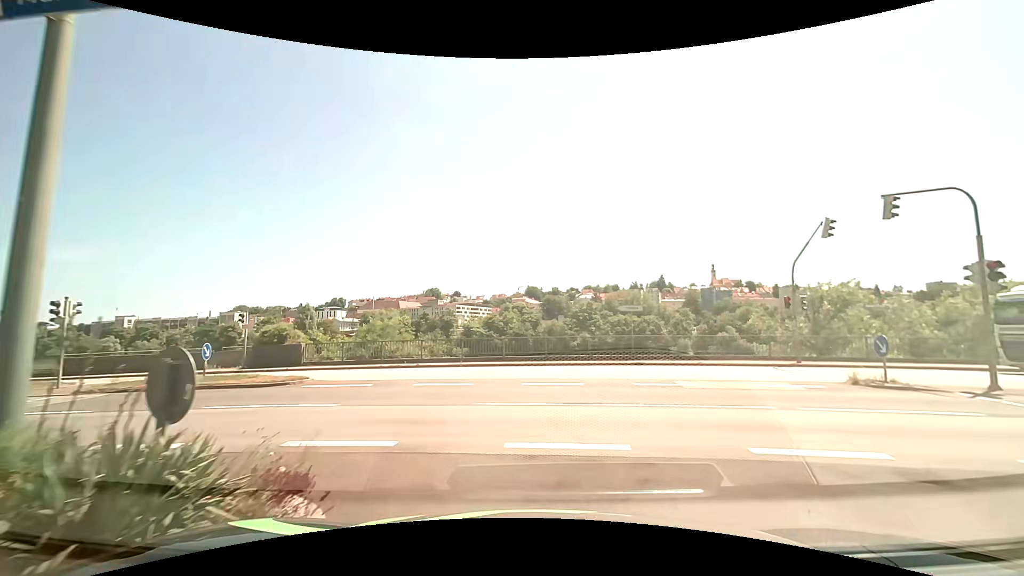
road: tertiary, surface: asphalt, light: Day
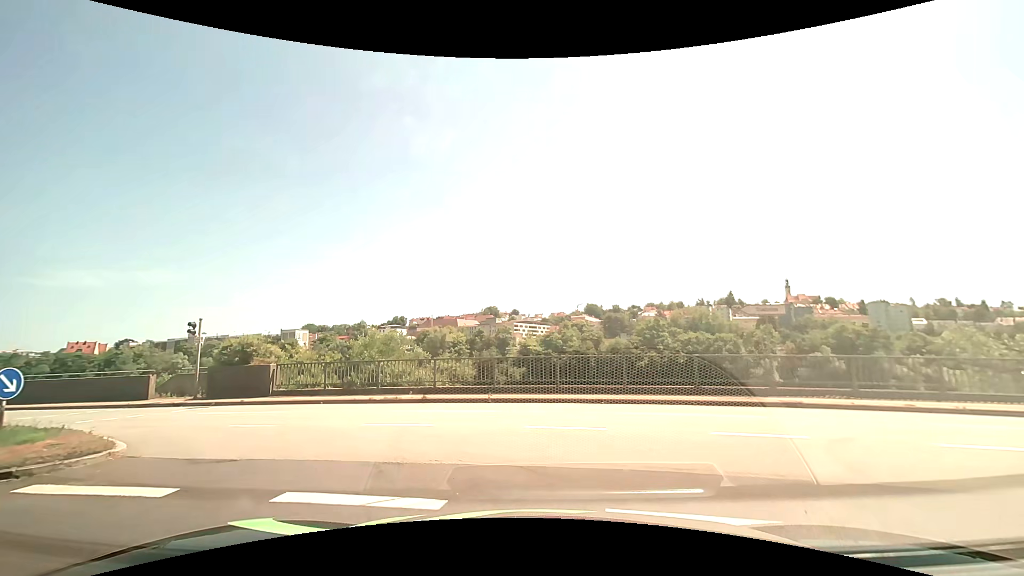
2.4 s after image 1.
(-0.2, +9.4) m; -6°
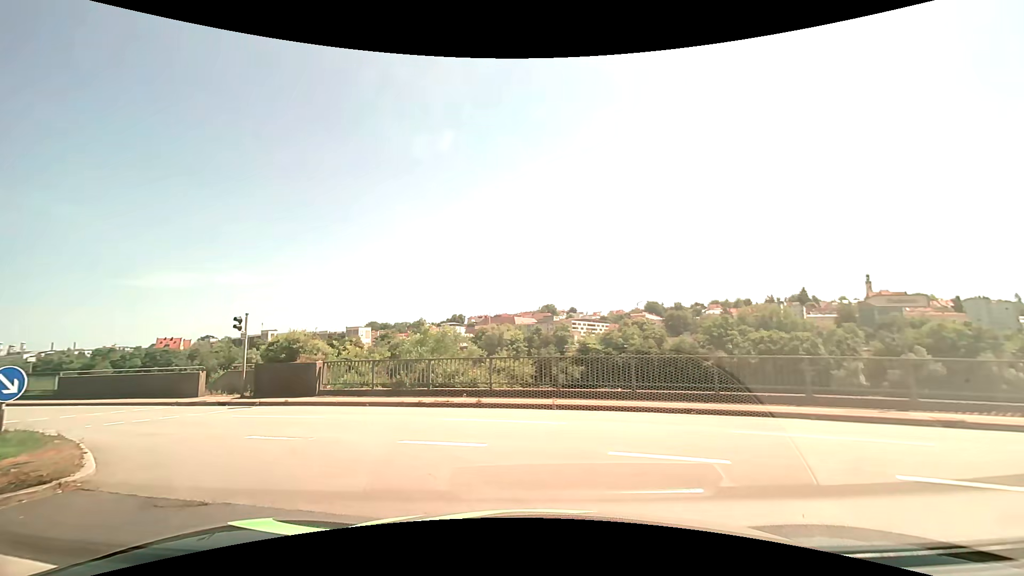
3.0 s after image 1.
(-0.2, +2.3) m; -8°
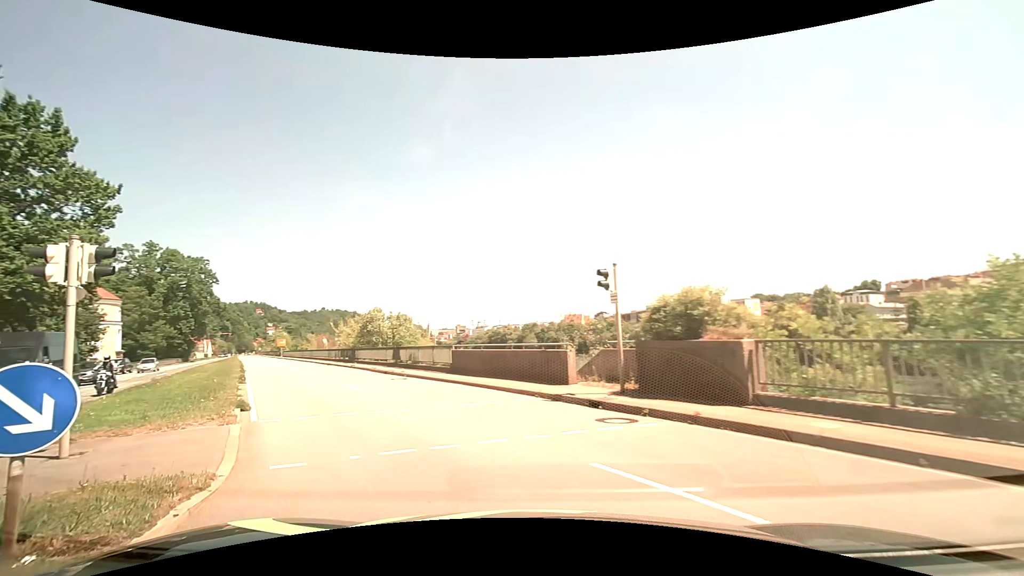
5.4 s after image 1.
(-3.1, +8.9) m; -41°
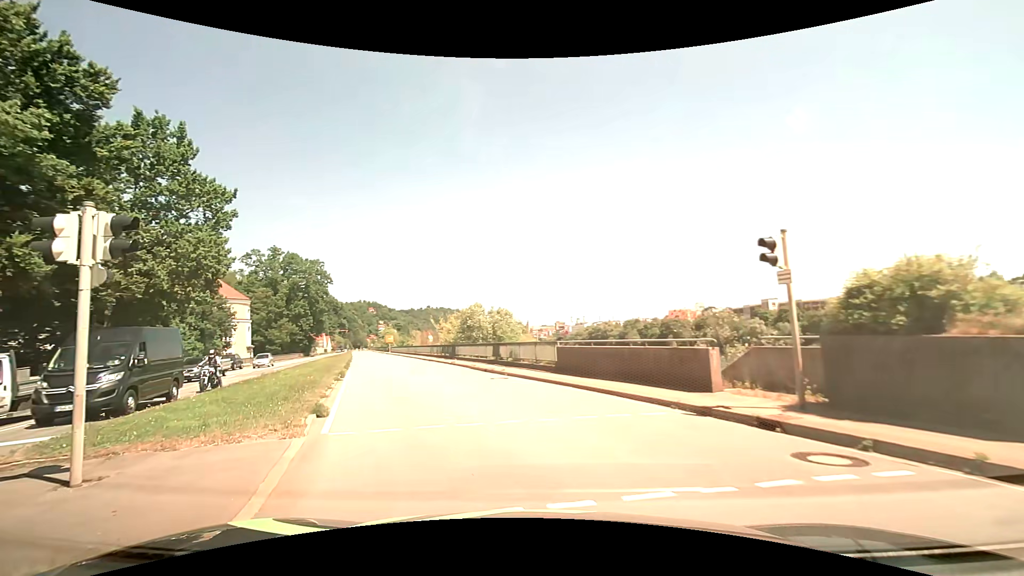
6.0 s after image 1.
(-0.3, +2.7) m; -12°
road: primary
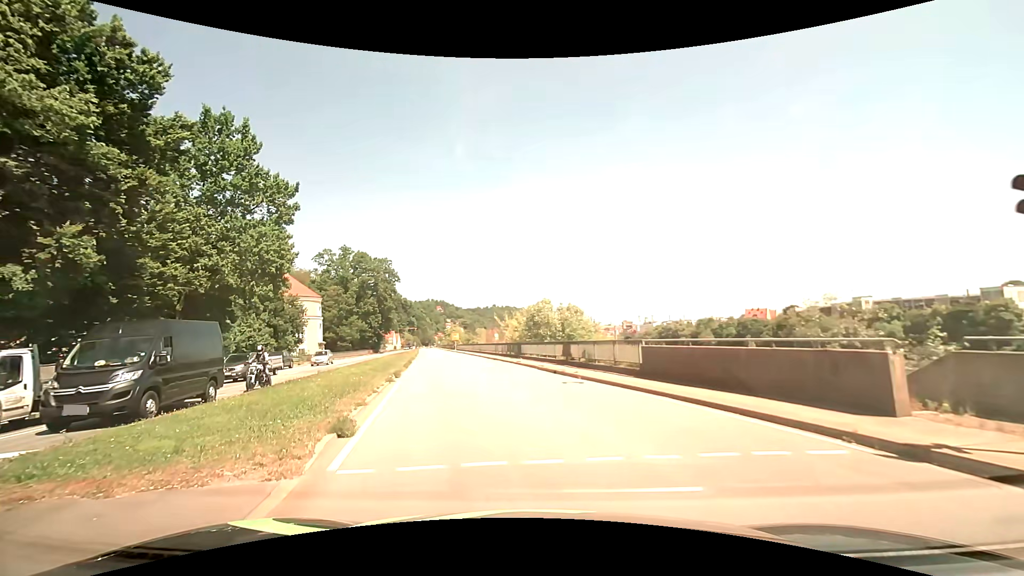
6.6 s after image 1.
(-0.2, +2.9) m; -7°
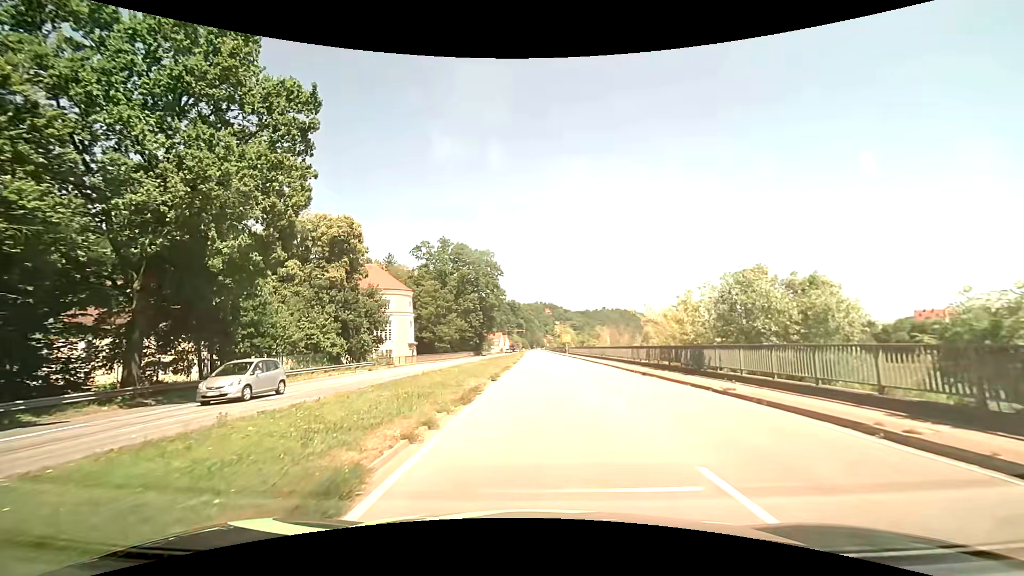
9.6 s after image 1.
(-3.1, +17.8) m; -13°
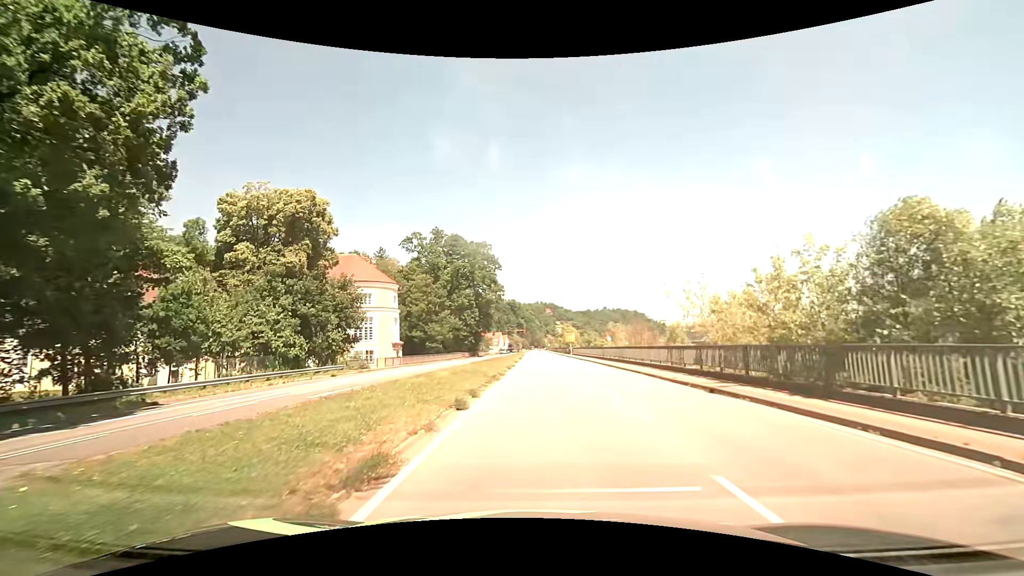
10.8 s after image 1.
(0.0, +9.5) m; 0°
